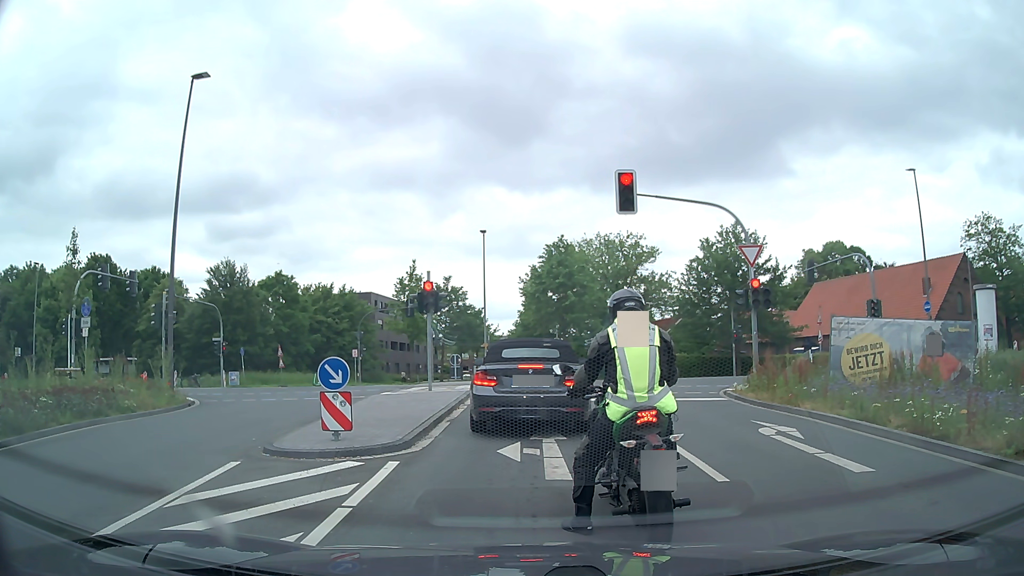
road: secondary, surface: asphalt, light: Day
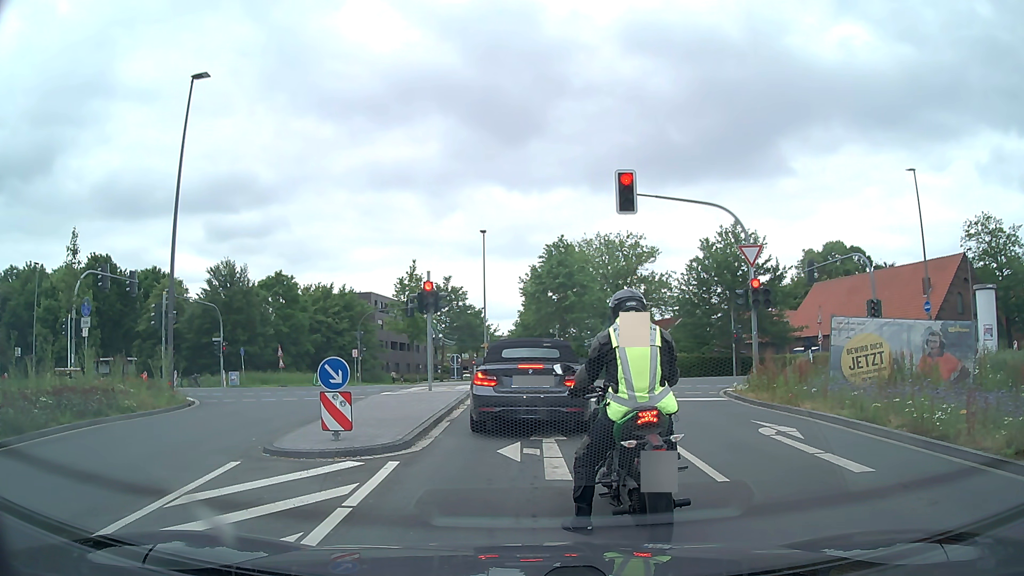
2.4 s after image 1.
(0.0, 0.0) m; 0°
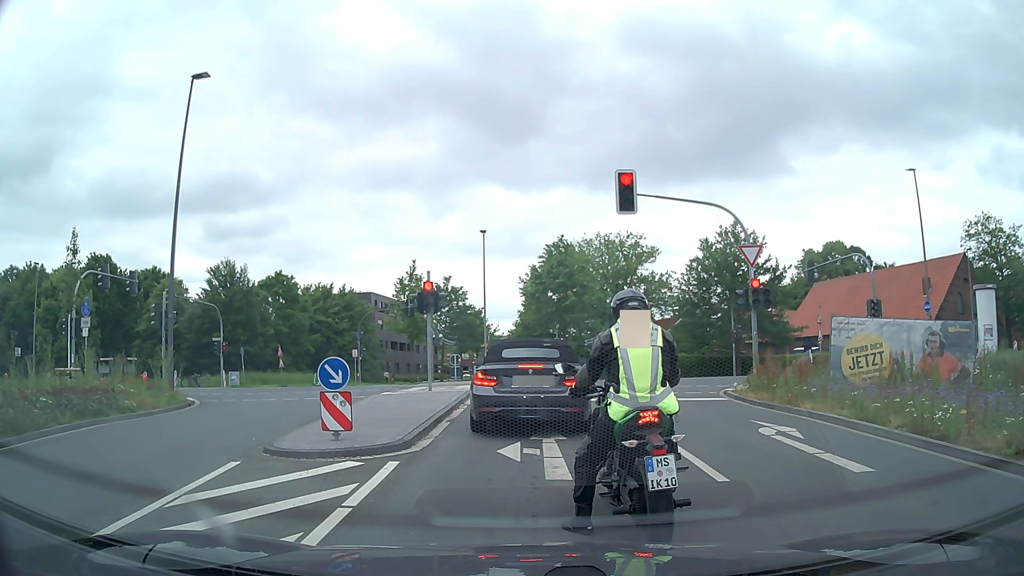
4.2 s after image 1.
(0.0, 0.0) m; 0°
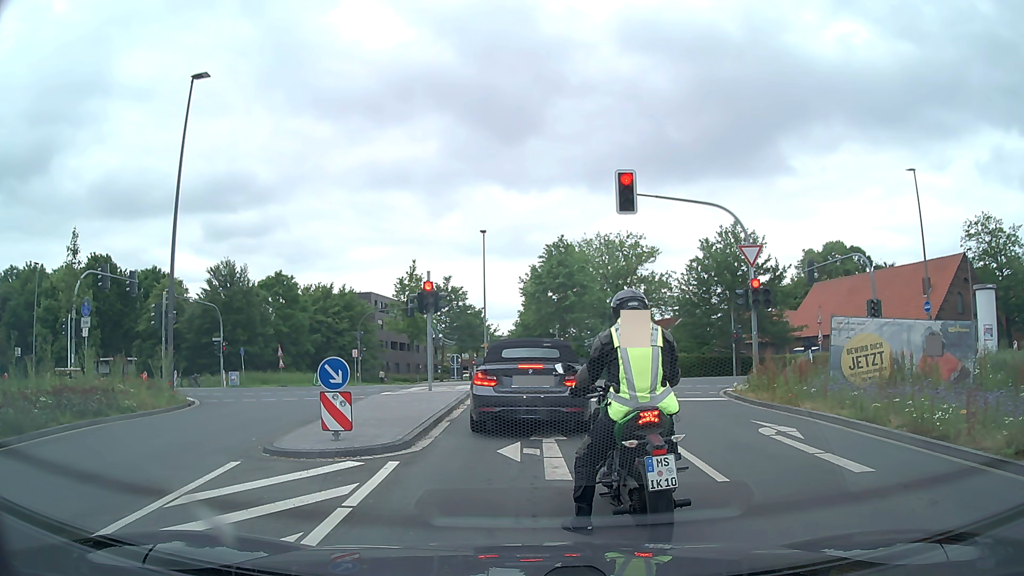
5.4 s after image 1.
(0.0, 0.0) m; 0°
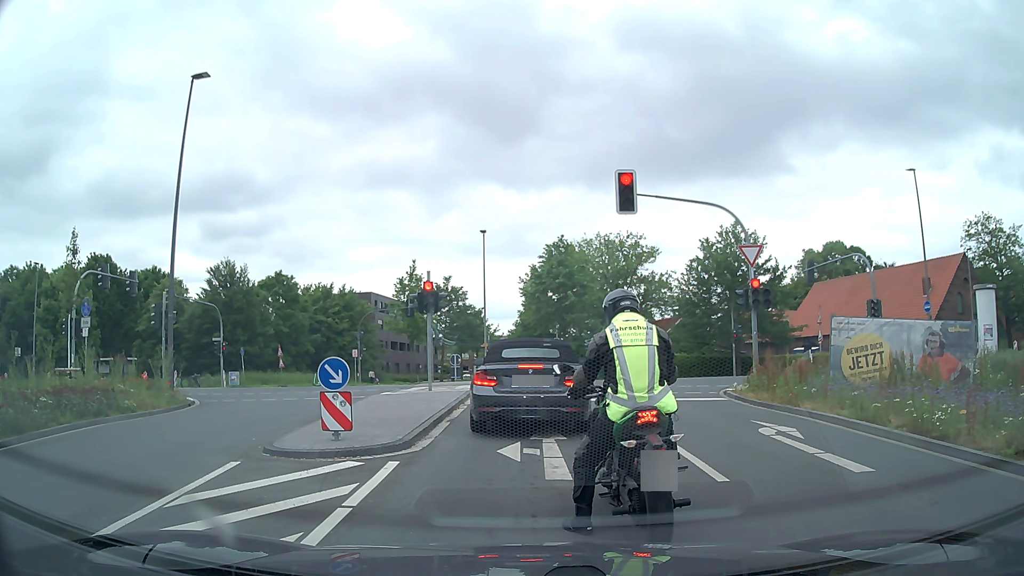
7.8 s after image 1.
(0.0, 0.0) m; 0°
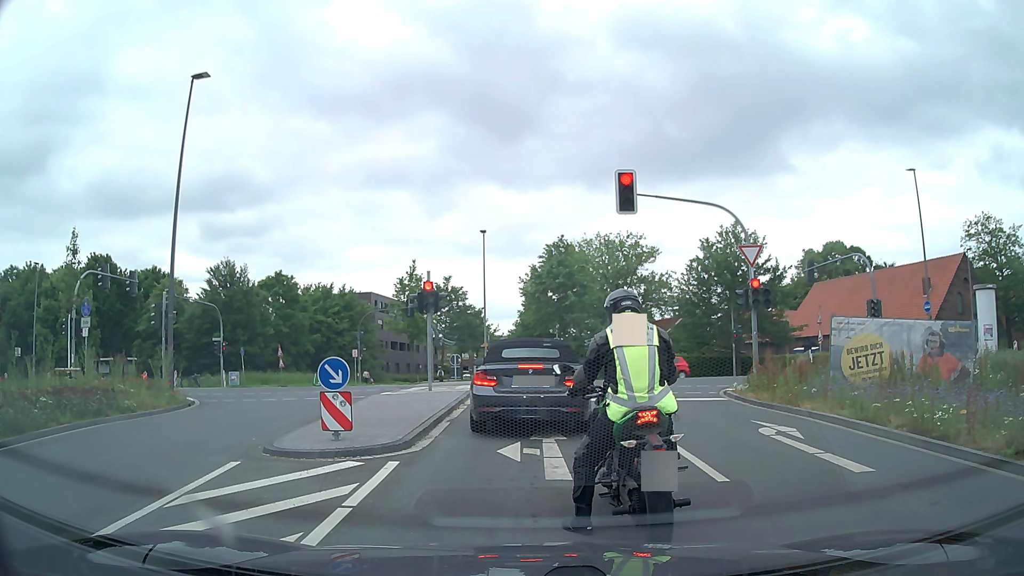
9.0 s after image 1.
(0.0, 0.0) m; 0°
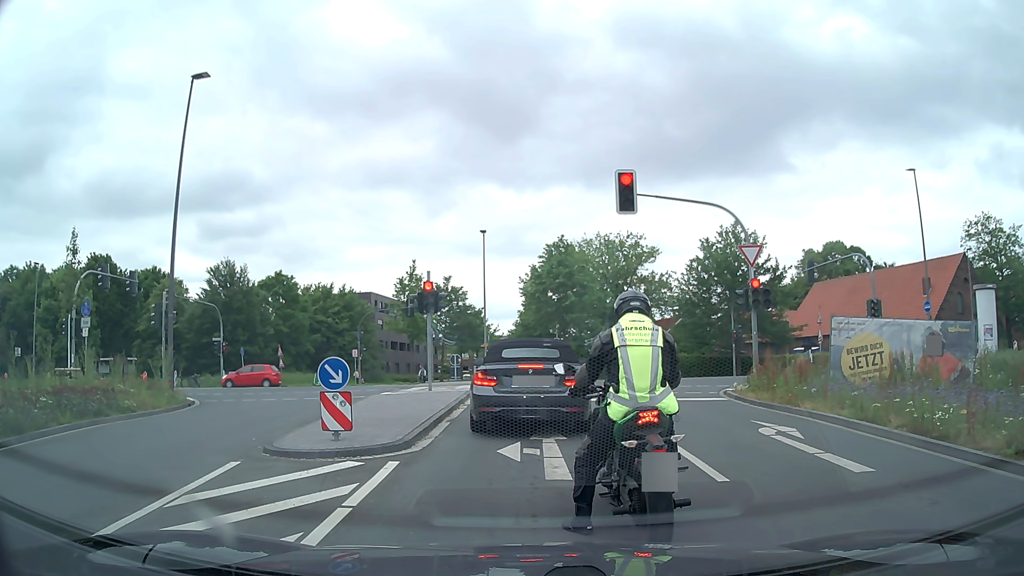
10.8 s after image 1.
(0.0, 0.0) m; 0°
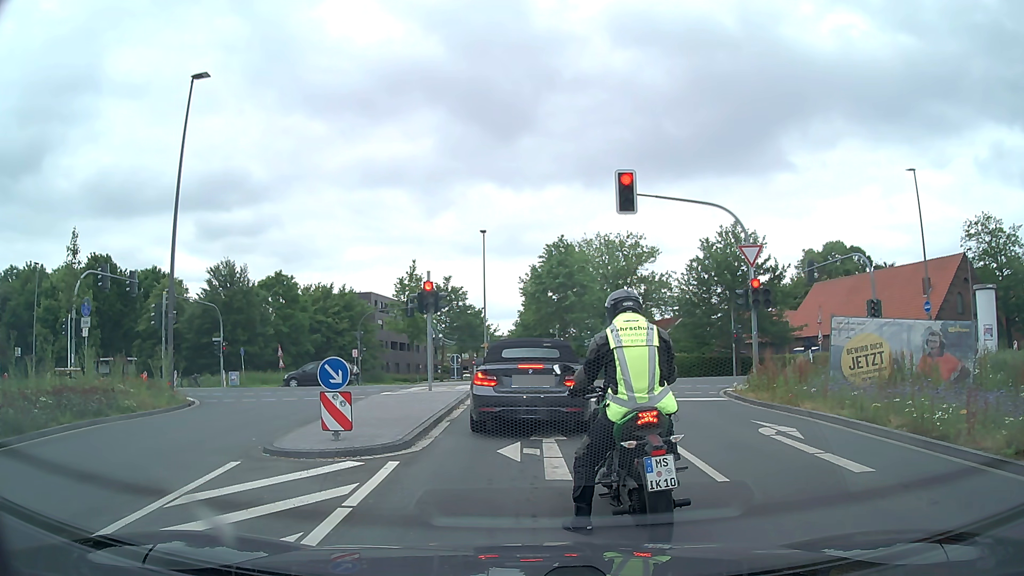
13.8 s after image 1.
(0.0, 0.0) m; 0°
